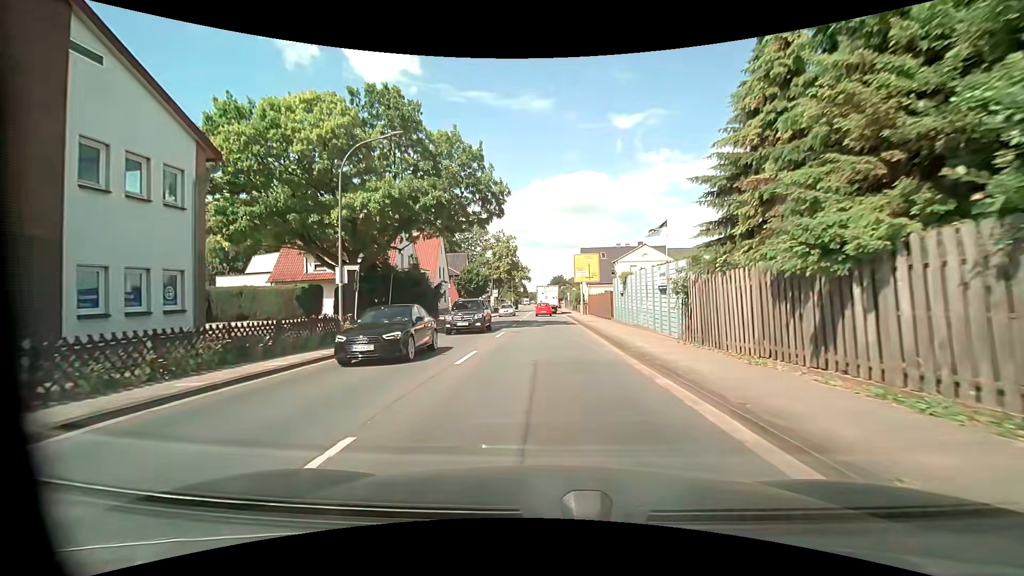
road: primary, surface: asphalt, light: Day
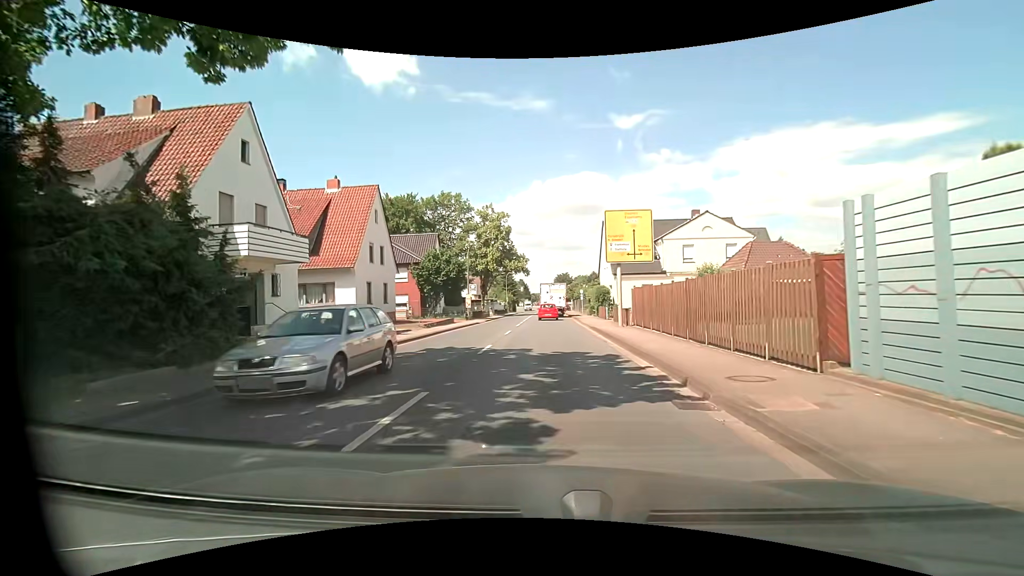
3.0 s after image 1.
(0.0, +24.1) m; 0°
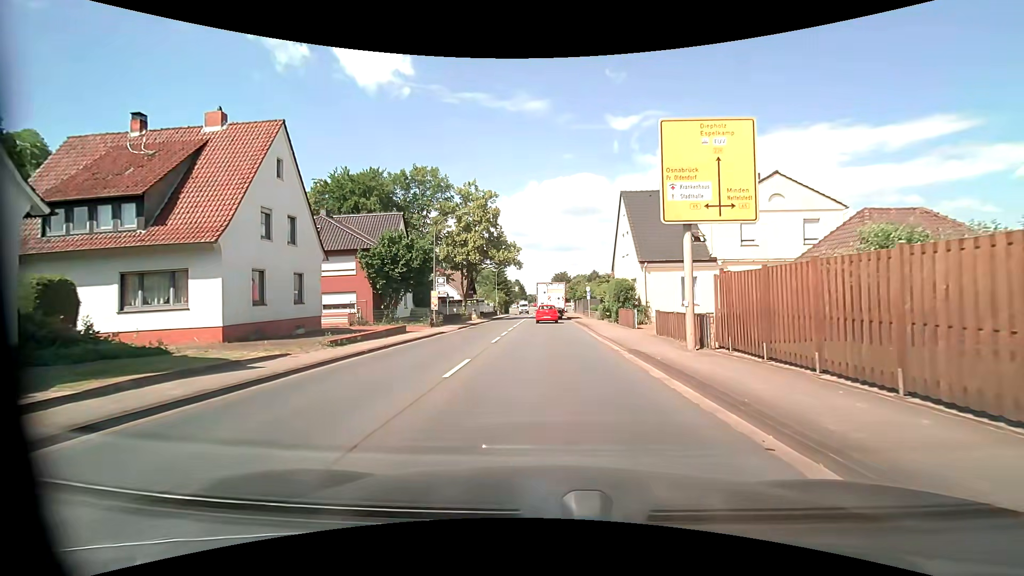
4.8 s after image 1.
(0.0, +13.2) m; 0°
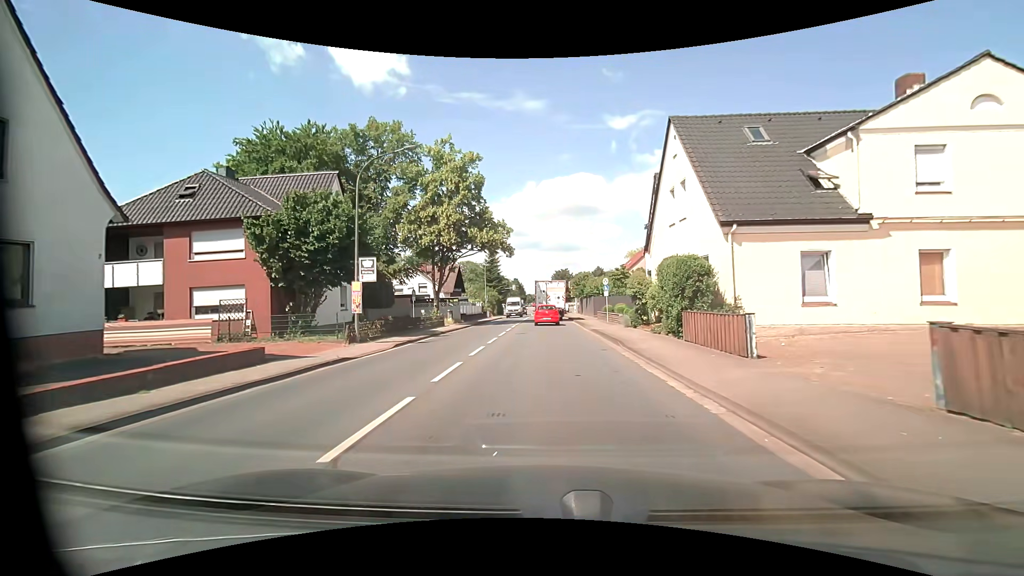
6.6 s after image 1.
(0.0, +13.9) m; -1°
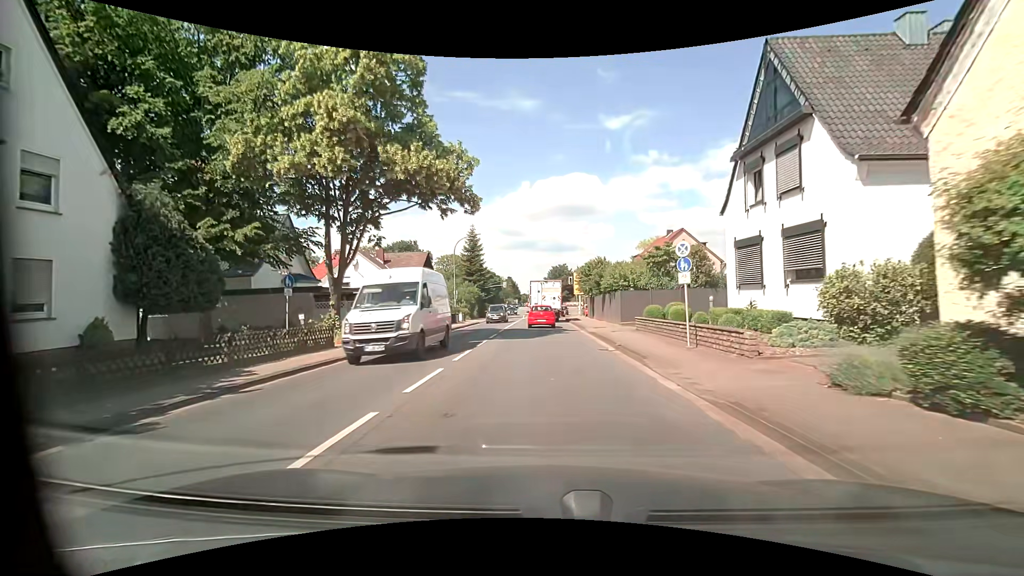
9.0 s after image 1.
(+0.2, +19.2) m; 0°
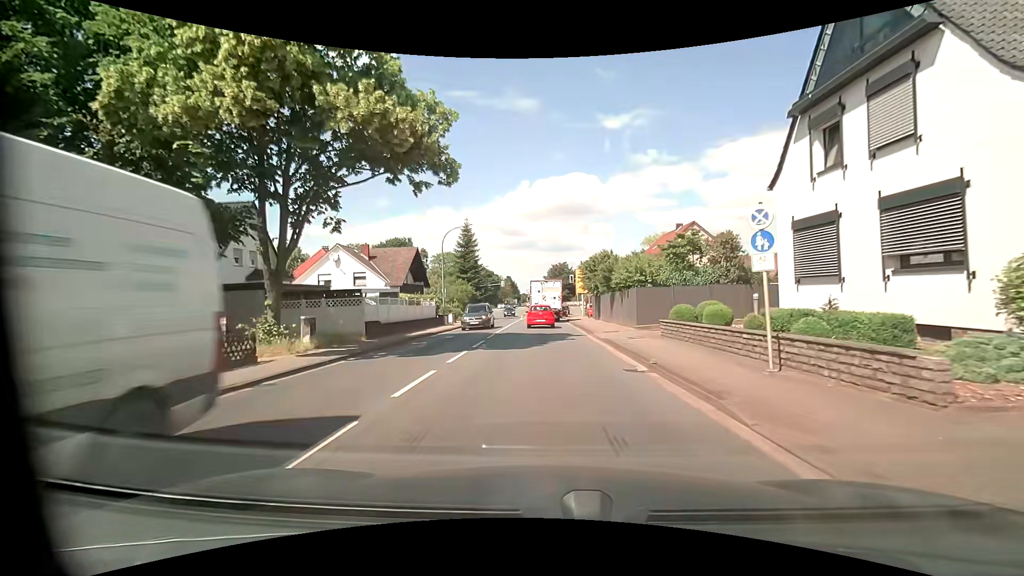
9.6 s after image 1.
(0.0, +5.0) m; 0°
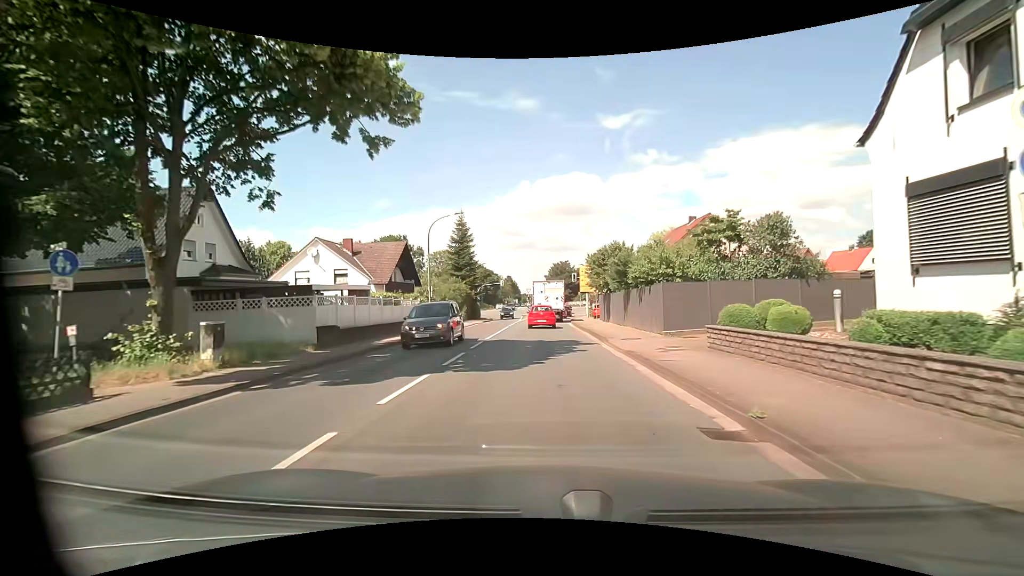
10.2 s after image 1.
(0.0, +5.0) m; 0°
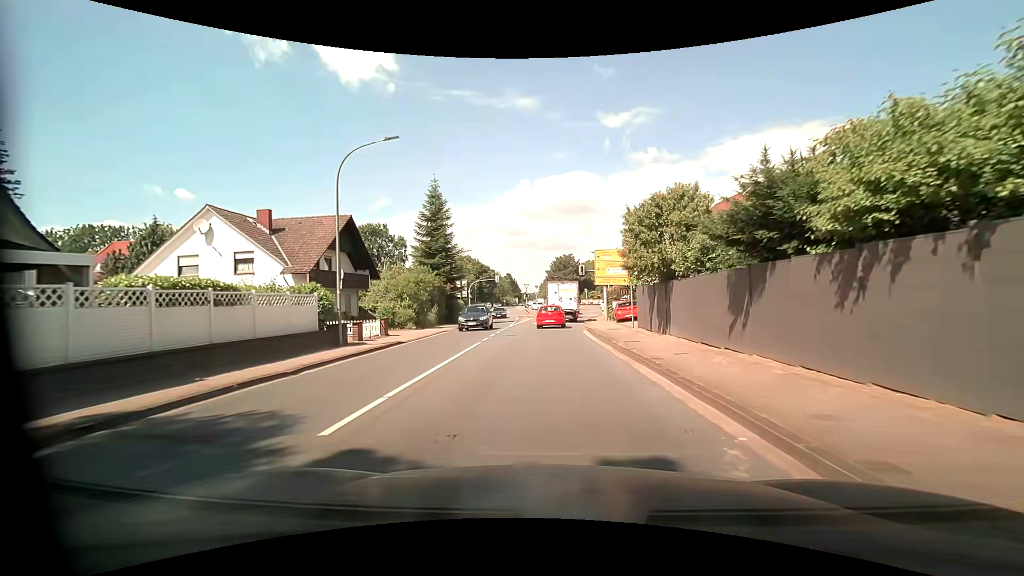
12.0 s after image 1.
(0.0, +15.3) m; 0°
(0, +10) (0, +20) (0, +30) (+1, +40) (+2, +50) (+3, +60) (+5, +70) (+8, +79) (+15, +86) (+24, +89) m
